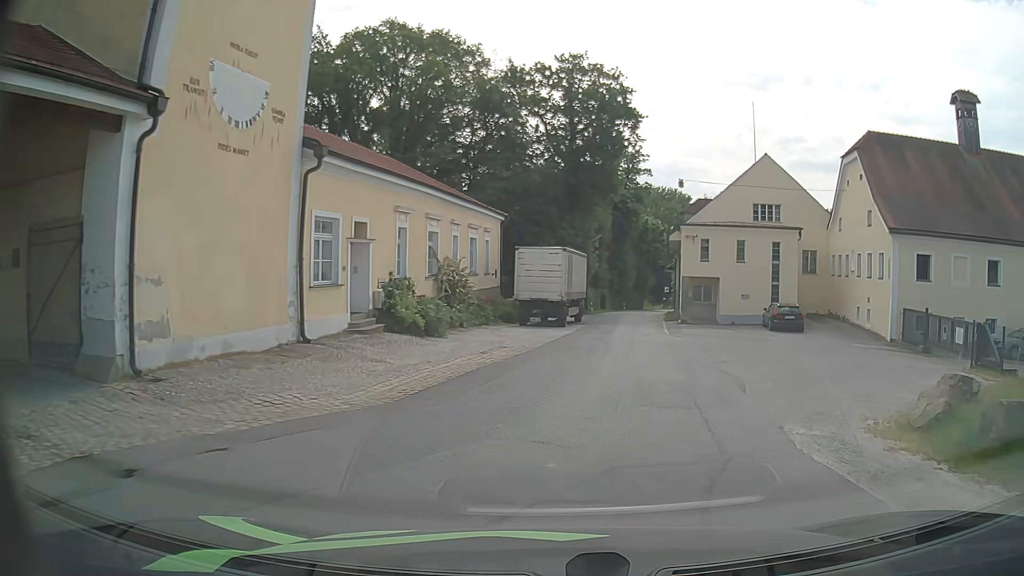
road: unclassified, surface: asphalt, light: Day
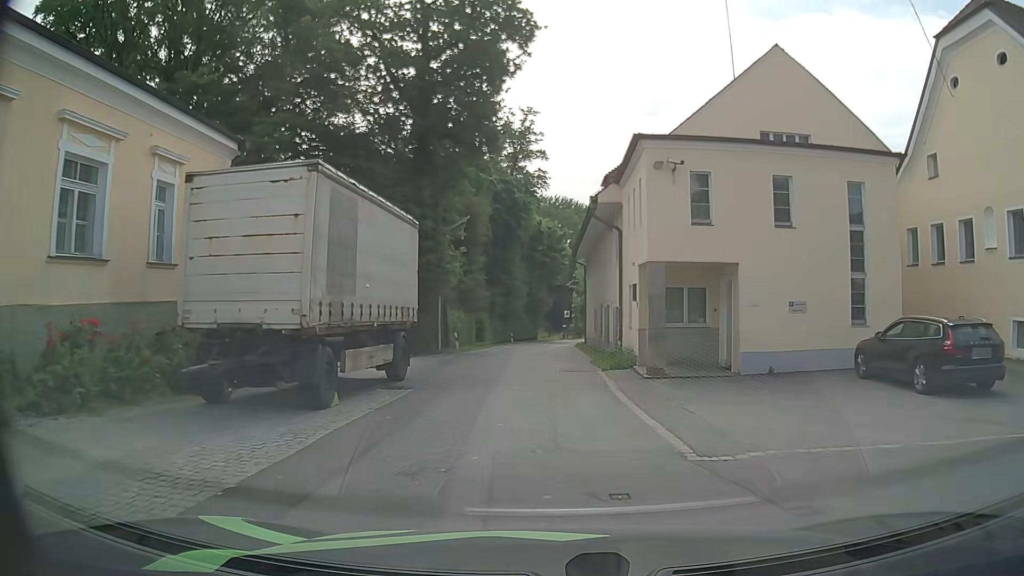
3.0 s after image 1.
(+2.4, +23.6) m; +9°
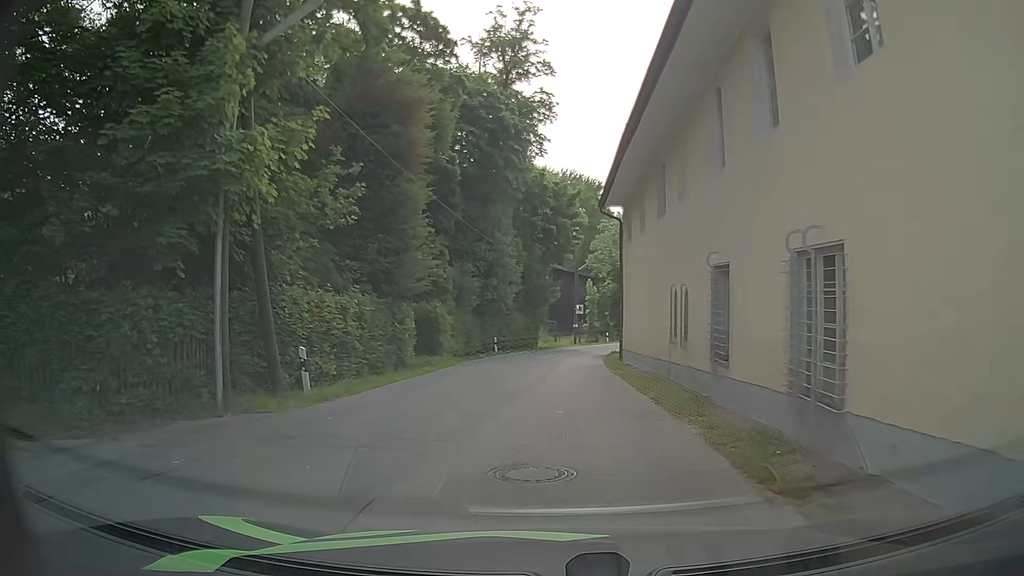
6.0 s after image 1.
(-0.2, +23.0) m; +1°
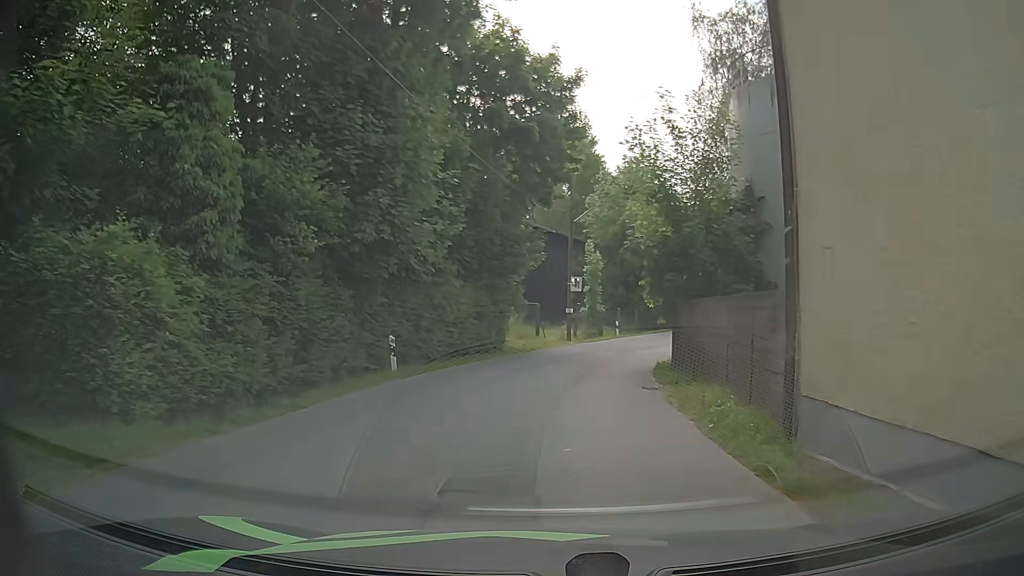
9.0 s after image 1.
(0.0, +22.2) m; 0°
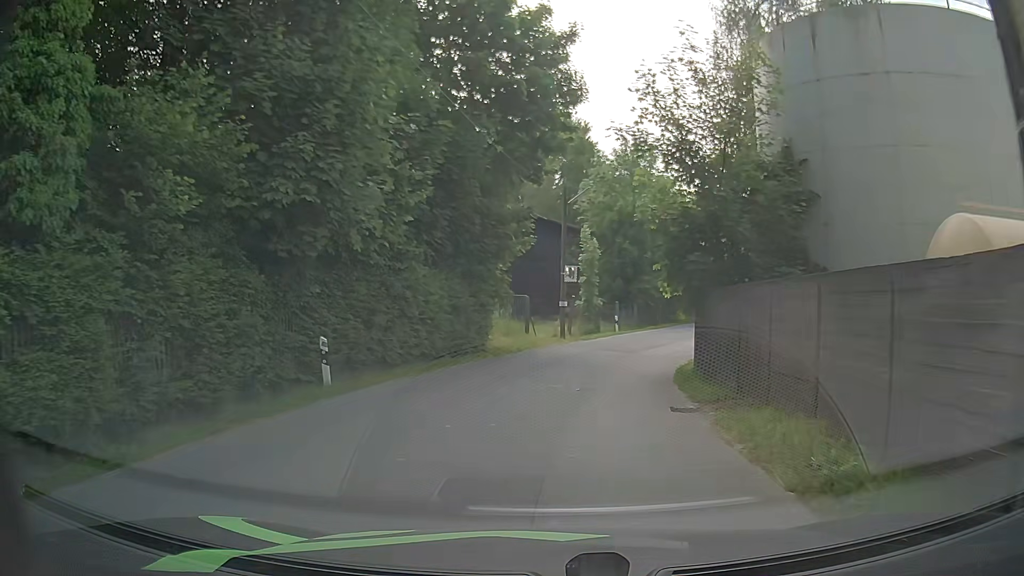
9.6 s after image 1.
(0.0, +4.4) m; +2°
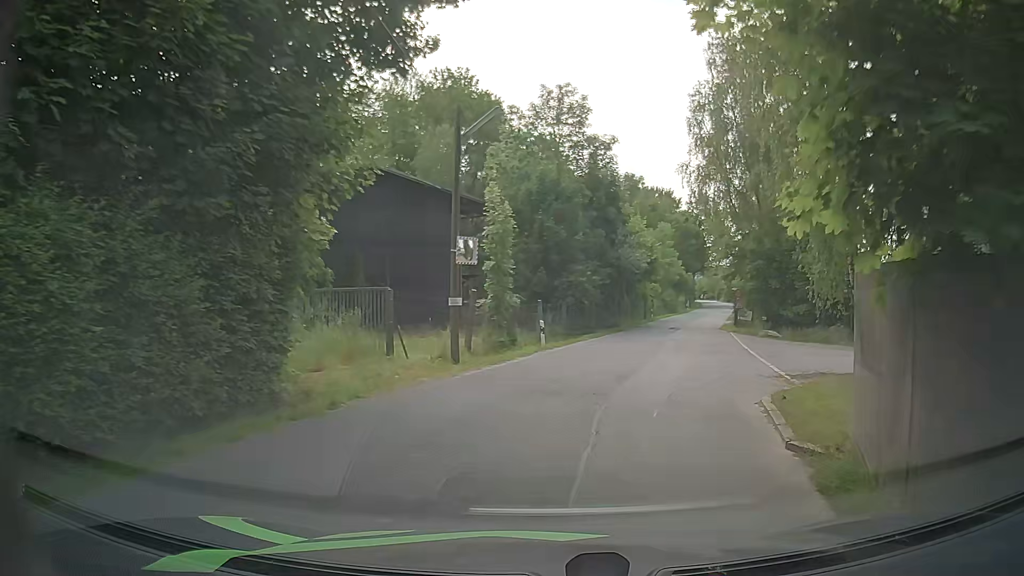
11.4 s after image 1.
(+0.4, +13.3) m; +6°
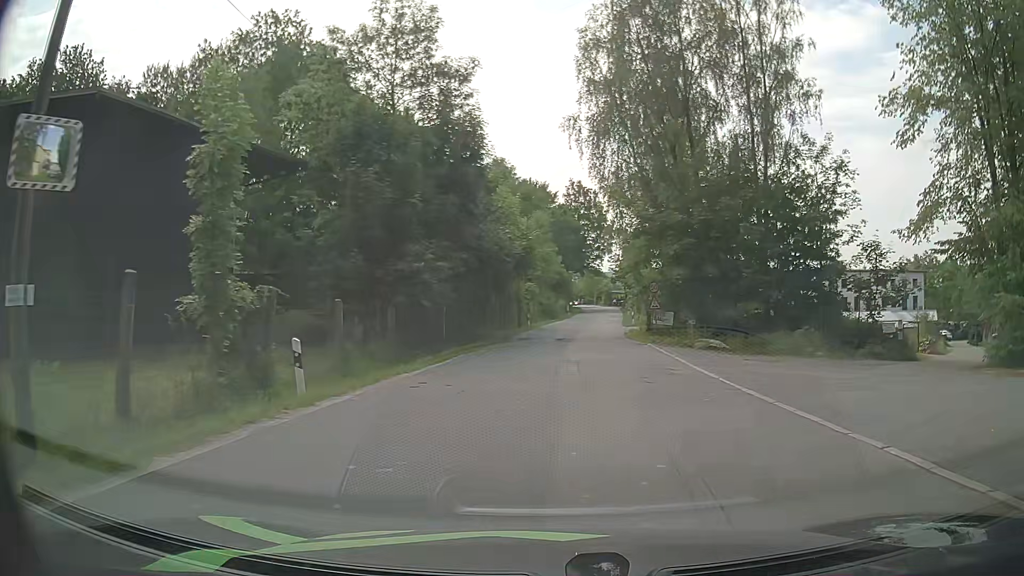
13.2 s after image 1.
(+1.3, +13.3) m; +11°
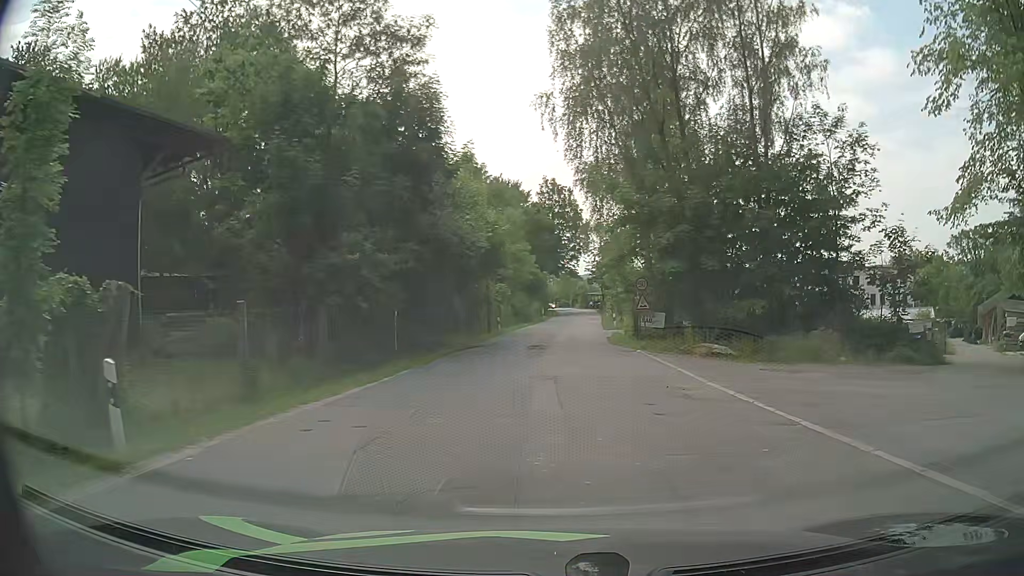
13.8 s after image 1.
(+0.1, +4.5) m; +1°
(0, +10) (+1, +20) (+2, +30) (+2, +40) (+3, +50) (+4, +60) (+5, +70) (+6, +80) (+7, +90) (+7, +100) m
